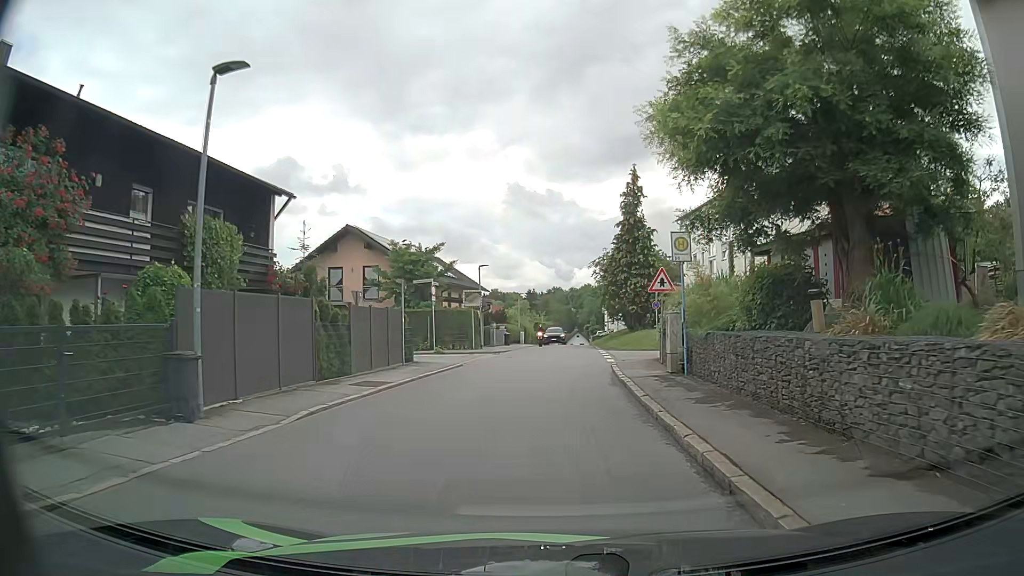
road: residential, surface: asphalt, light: Day
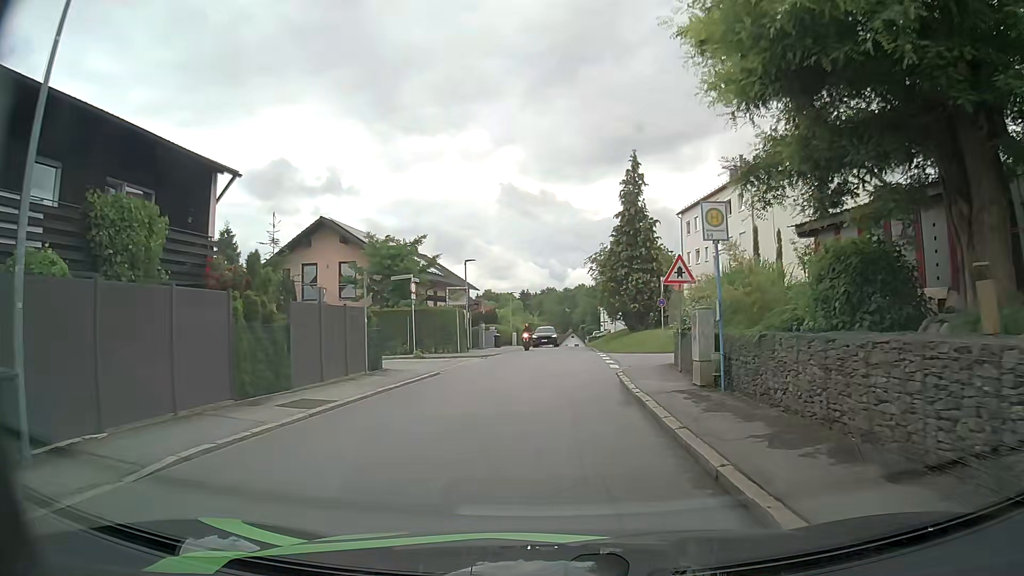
(0.0, +3.8) m; +1°
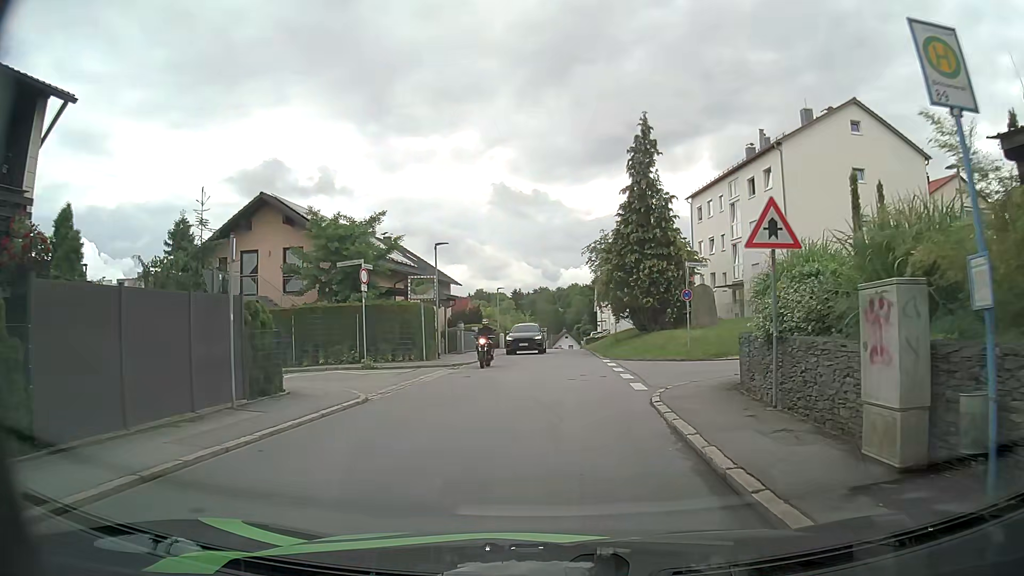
(-0.1, +7.6) m; 0°
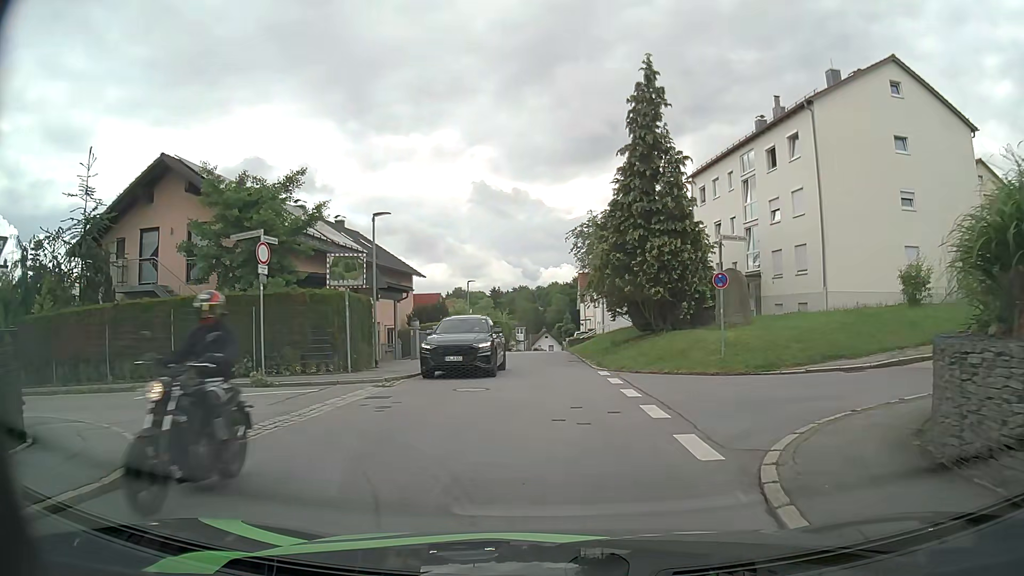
(+0.1, +7.6) m; +1°
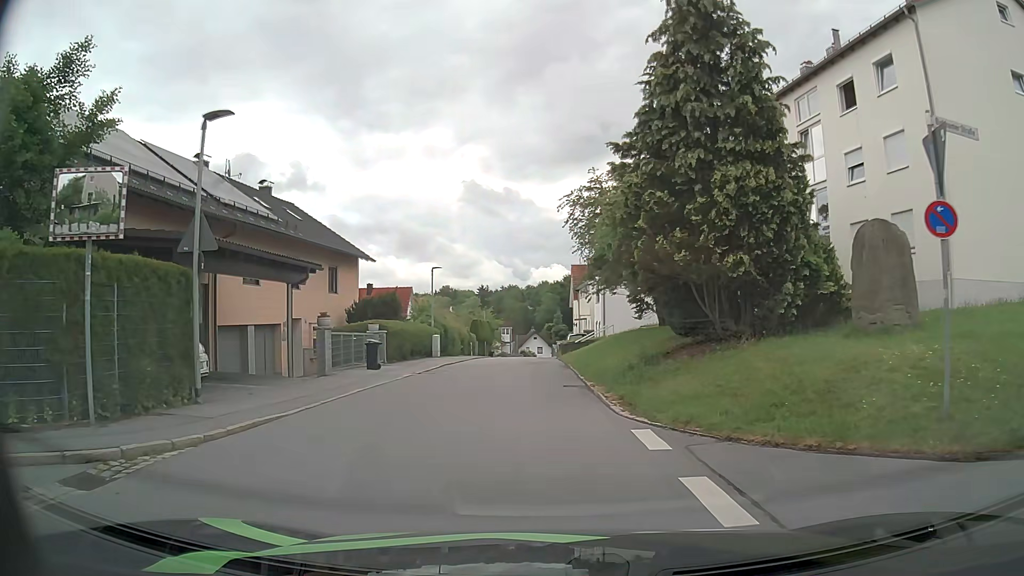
(+0.2, +11.0) m; +1°
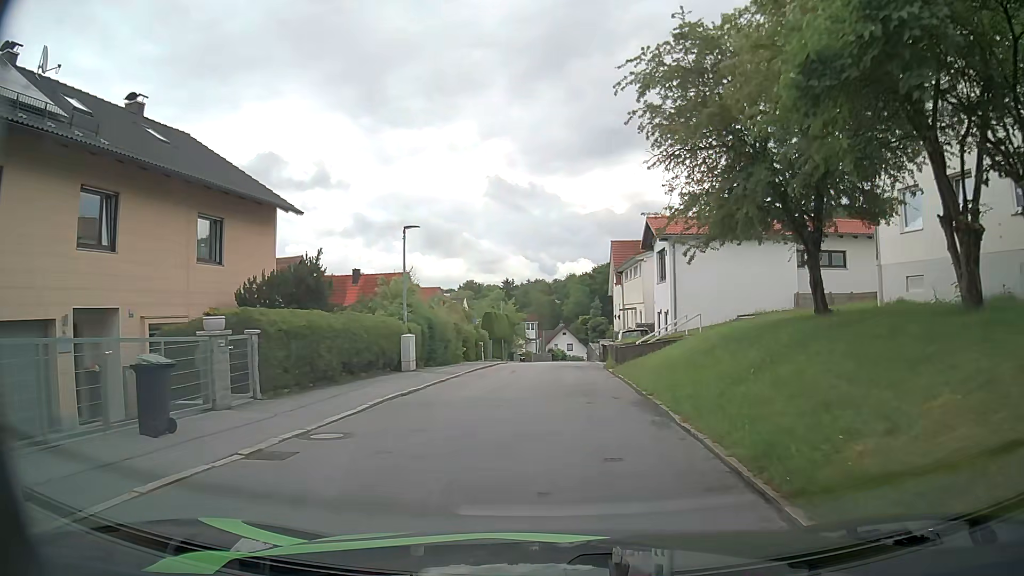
(-0.6, +15.0) m; -3°
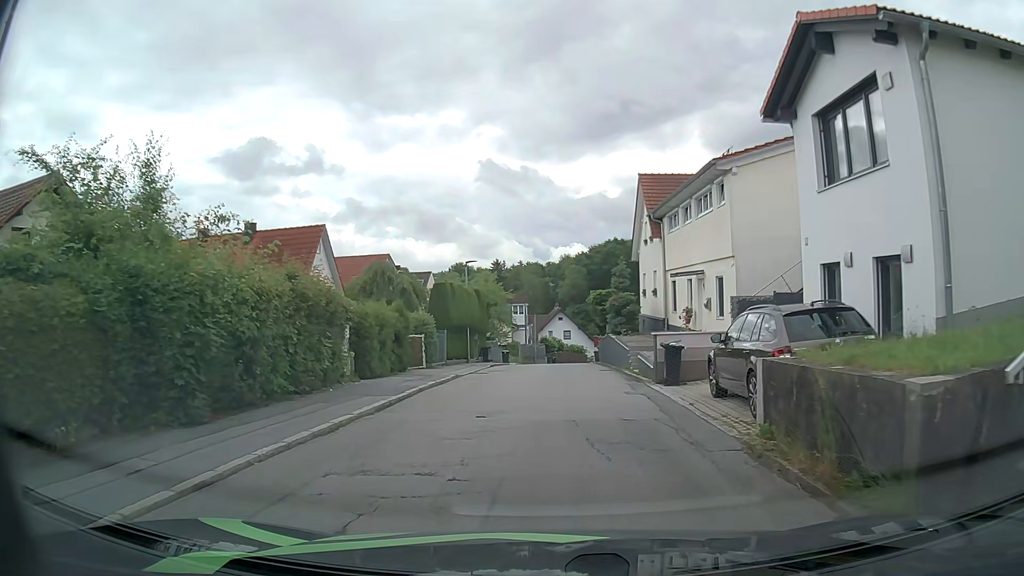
(-0.1, +20.0) m; 0°
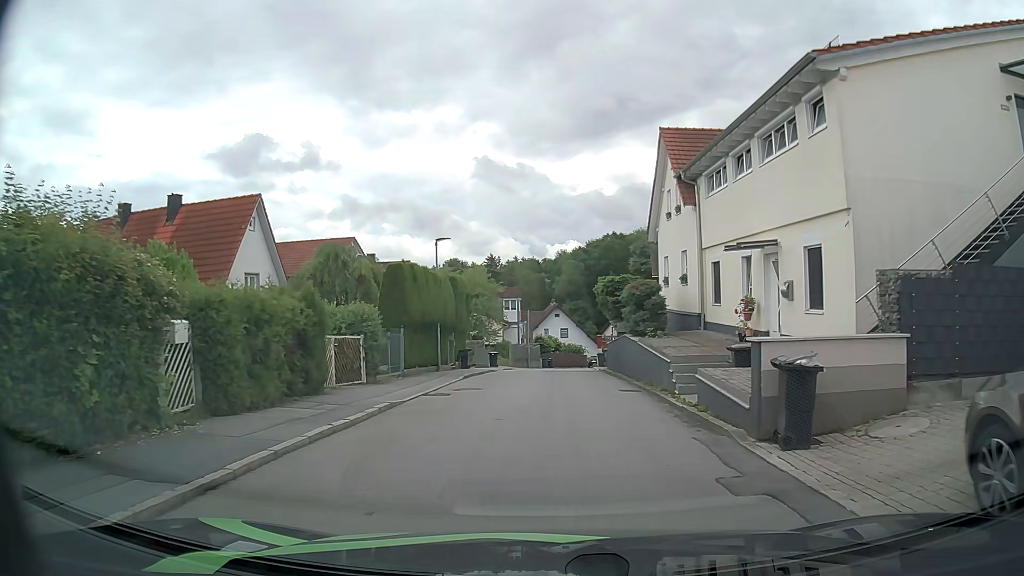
(+0.1, +8.0) m; 0°
(0, +10) (0, +20) (+1, +30) (+1, +40) (+2, +50) (+4, +60) (+7, +69) (+10, +79) (+13, +88) (+16, +98) m
